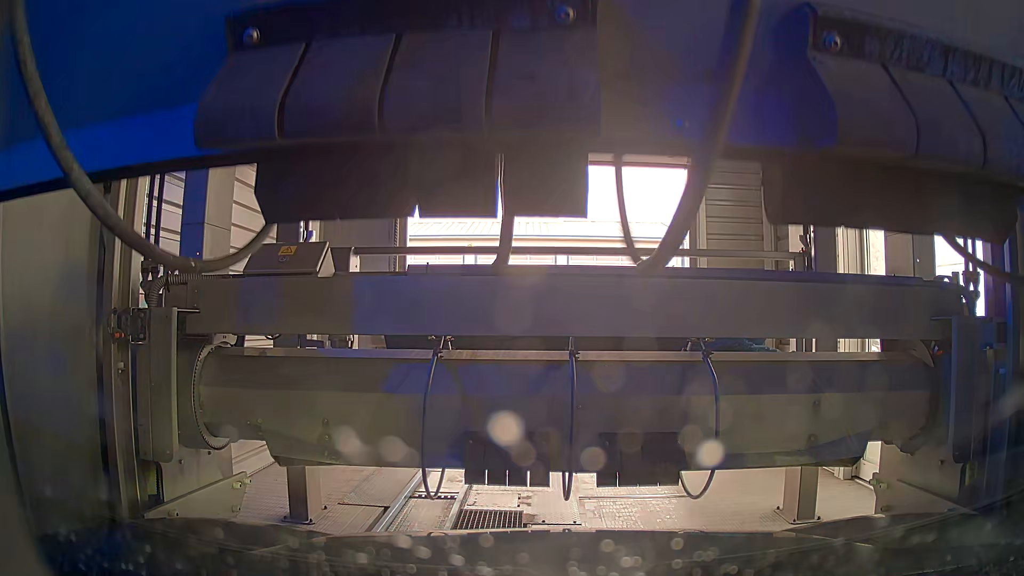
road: service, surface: asphalt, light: Day
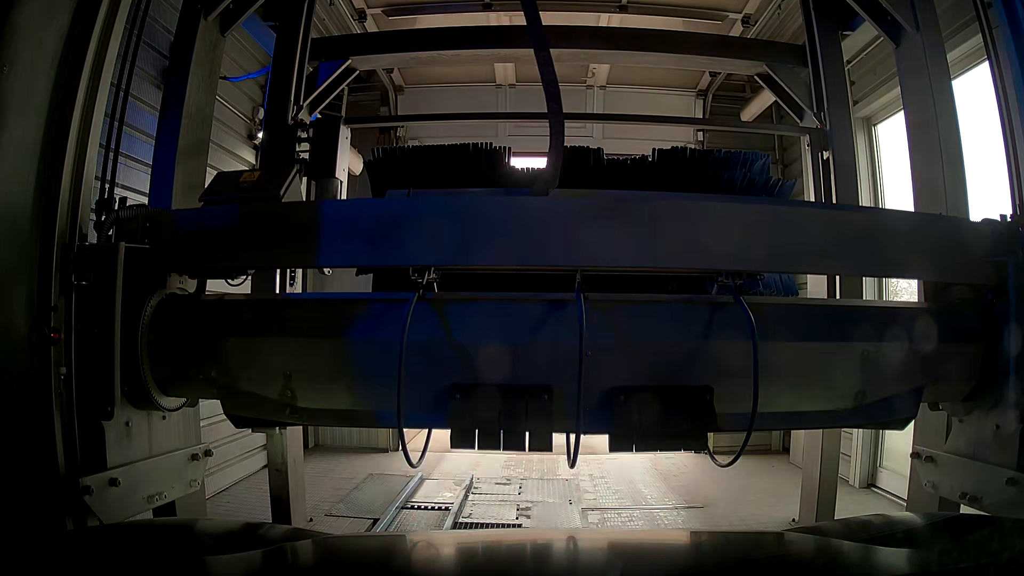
(0.0, +0.2) m; 0°
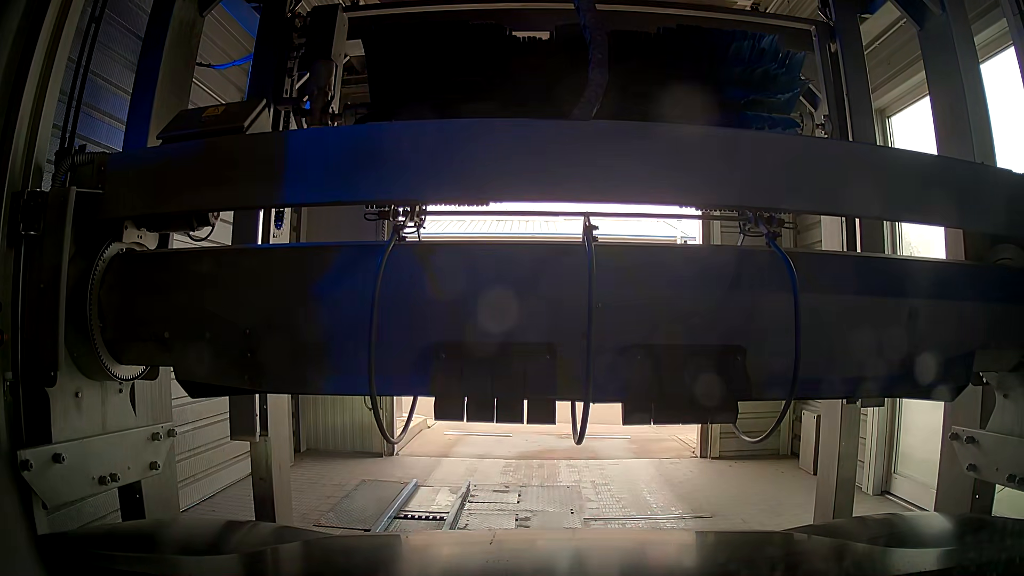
(0.0, +0.1) m; 0°
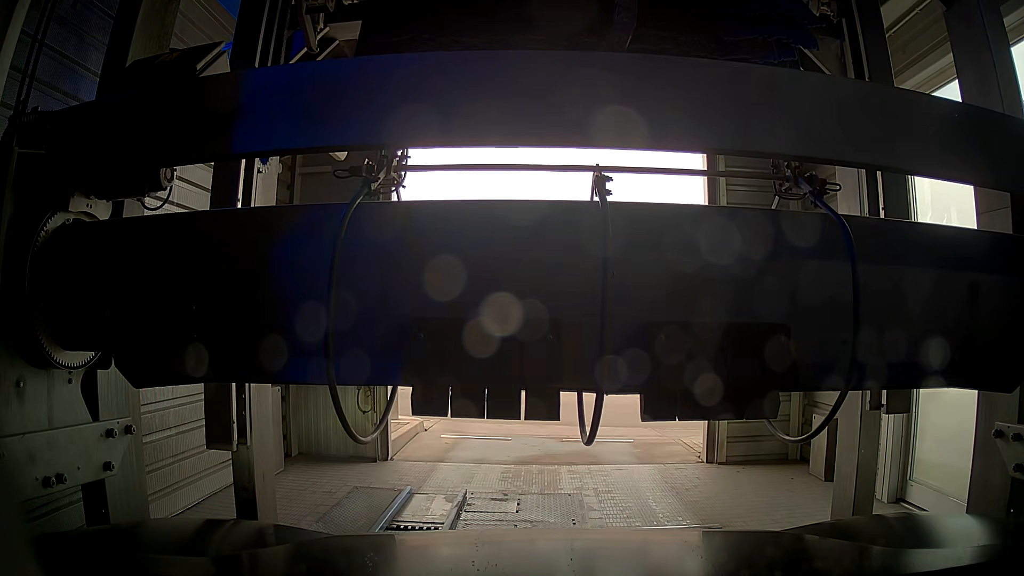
(0.0, +0.2) m; 0°
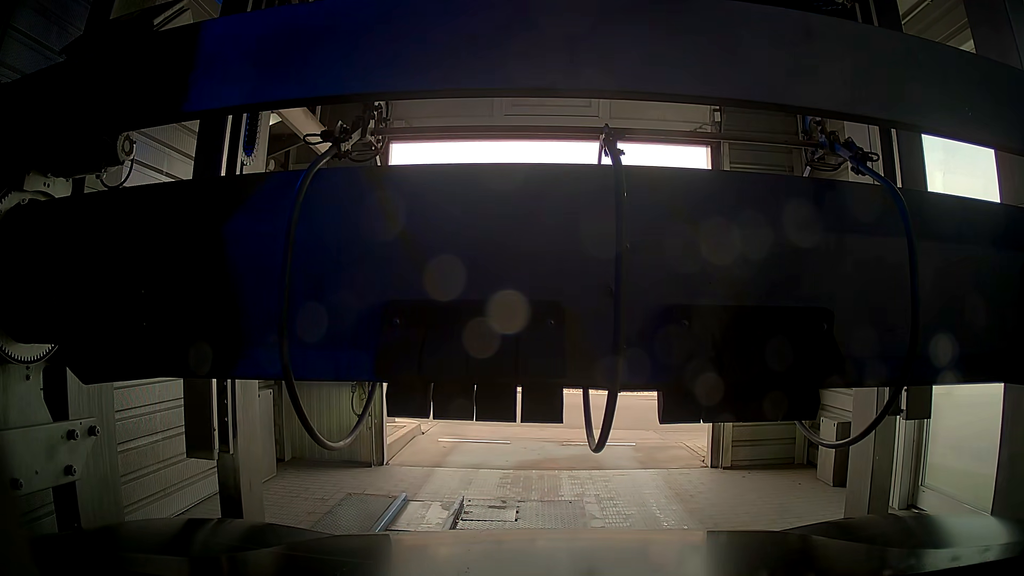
(0.0, +0.1) m; 0°
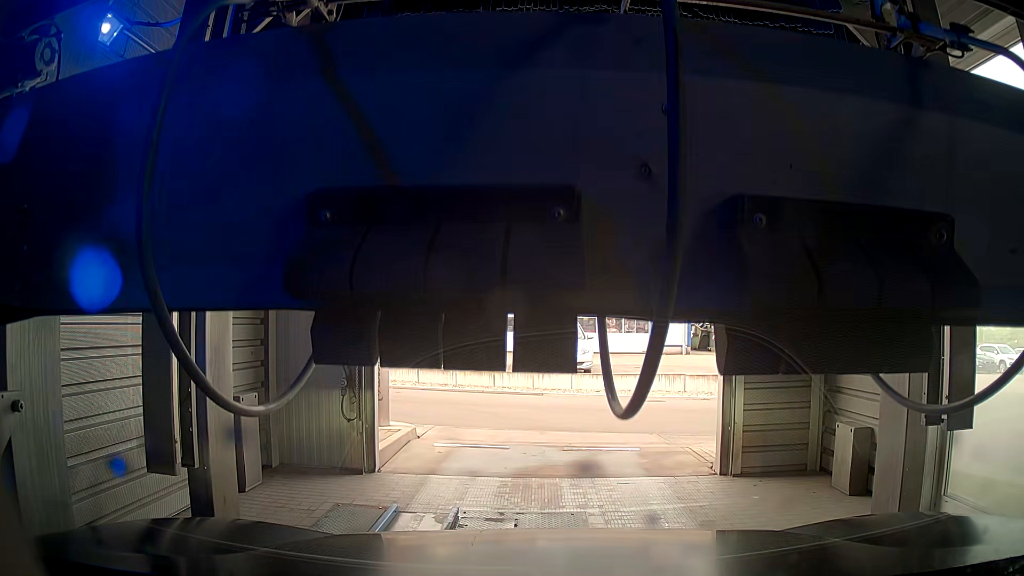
(0.0, +0.2) m; 0°
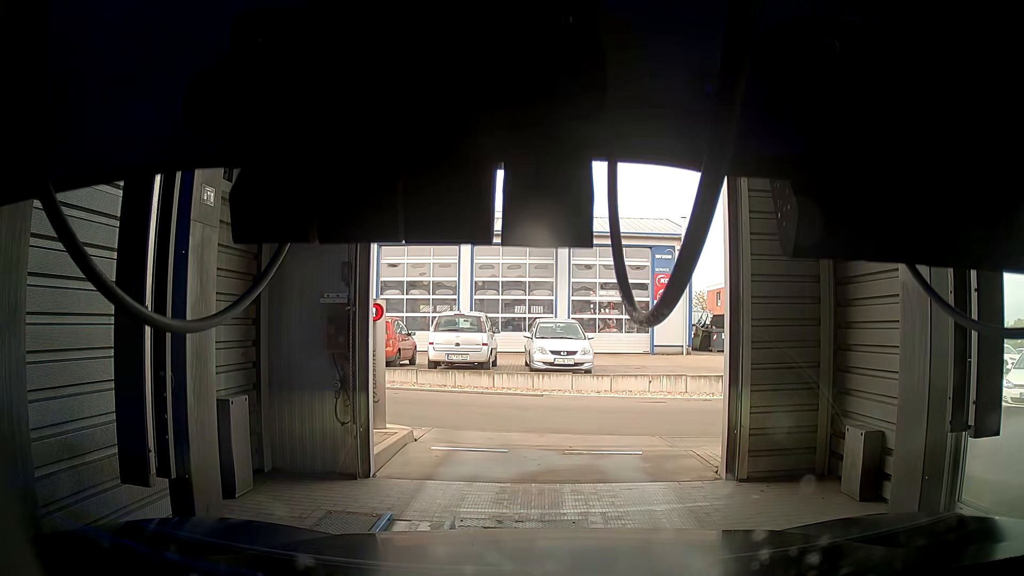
(0.0, +0.1) m; 0°
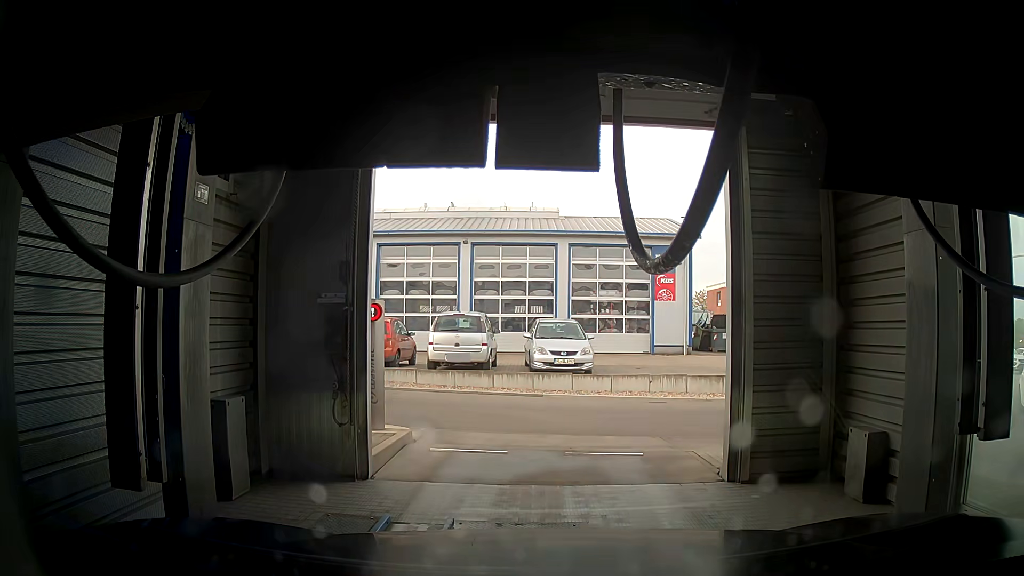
(0.0, 0.0) m; 0°
